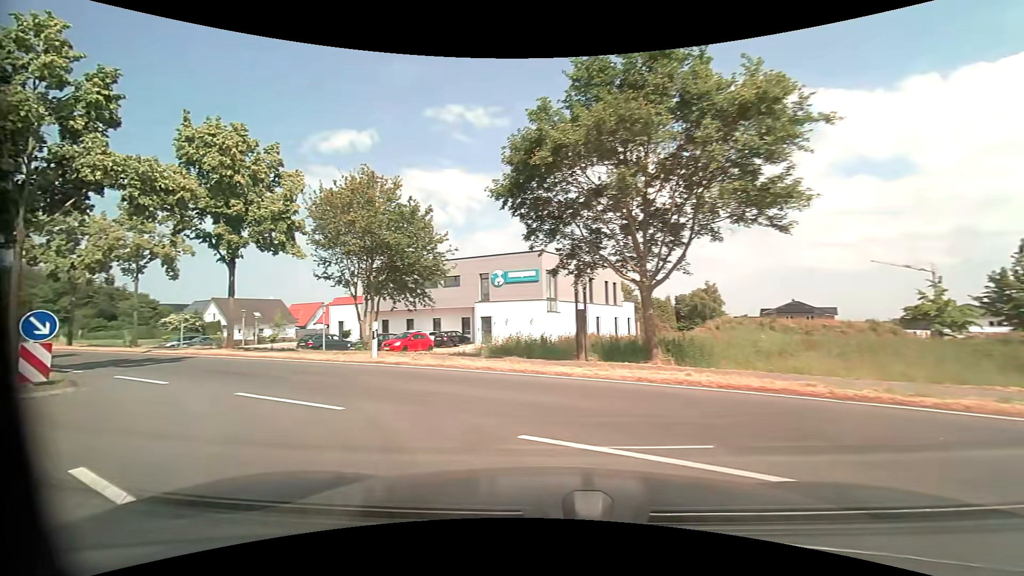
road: residential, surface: asphalt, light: Day
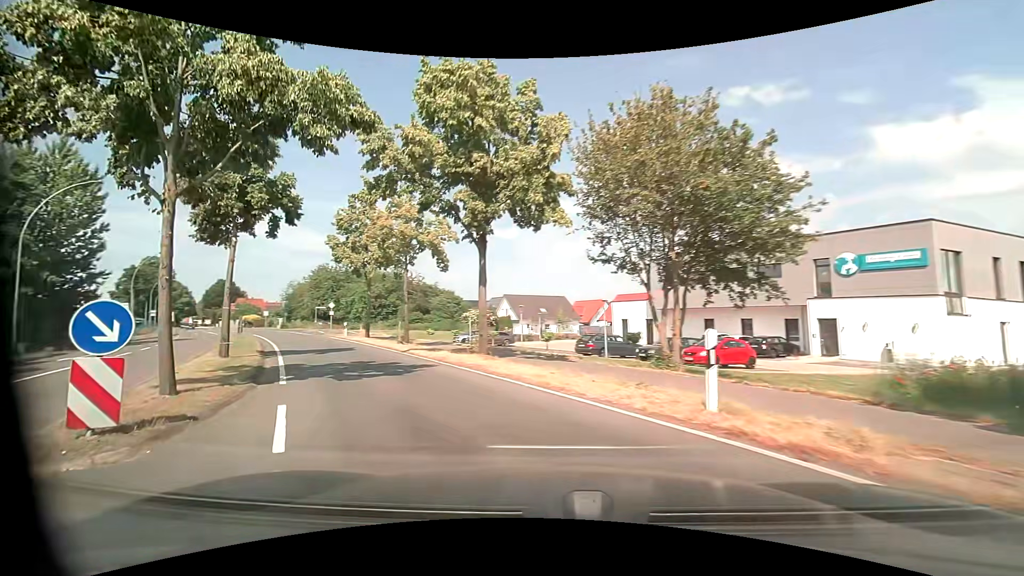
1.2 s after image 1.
(-2.2, +8.0) m; -30°
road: primary
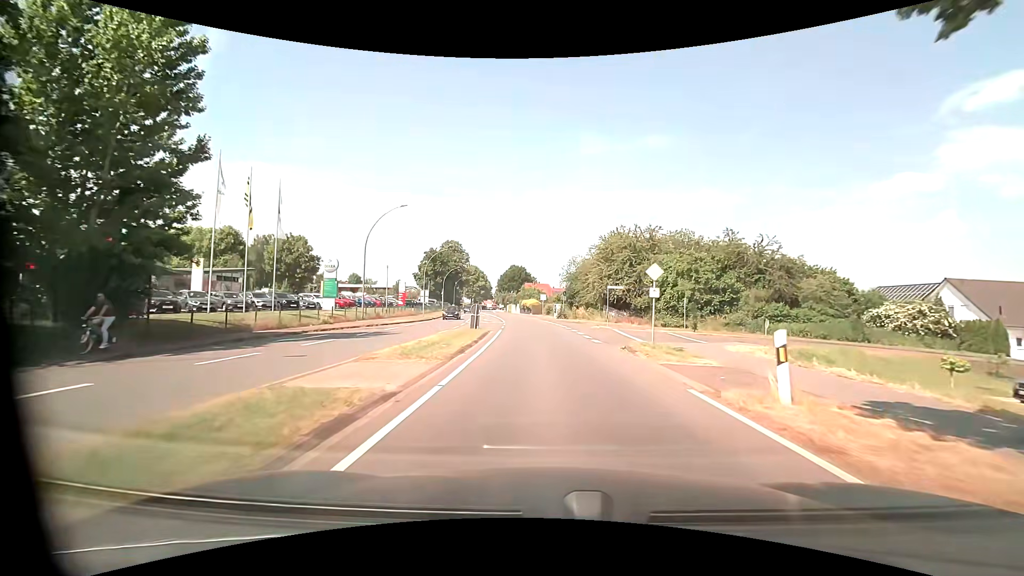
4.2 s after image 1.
(-12.7, +27.5) m; -33°
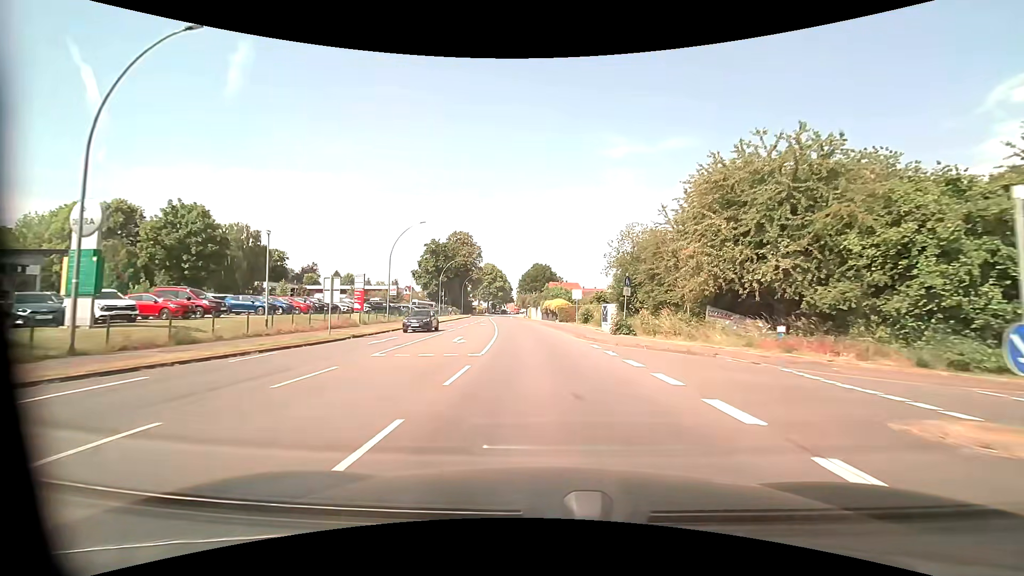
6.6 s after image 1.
(-0.7, +29.0) m; -3°
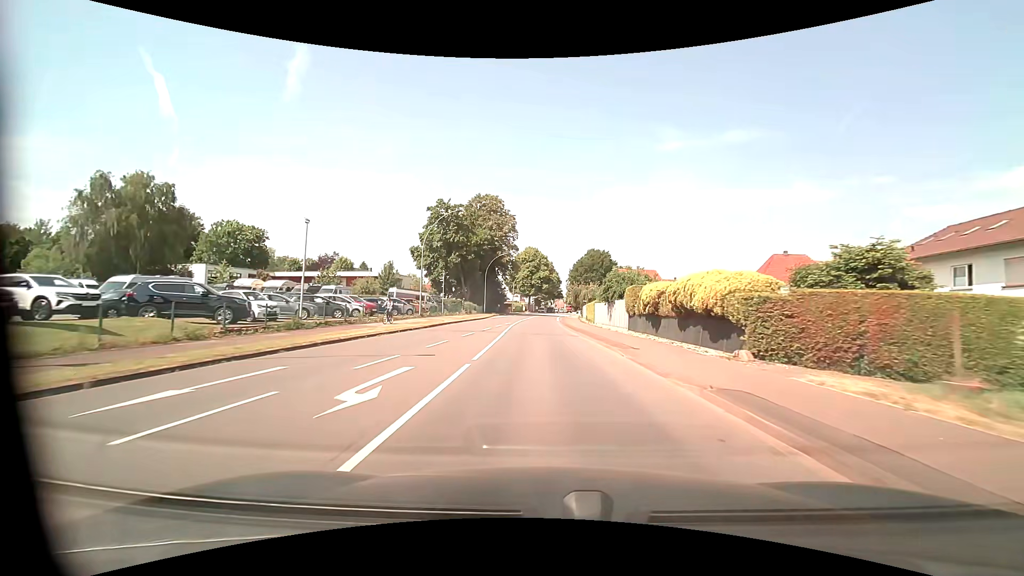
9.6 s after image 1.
(-2.2, +41.5) m; -5°
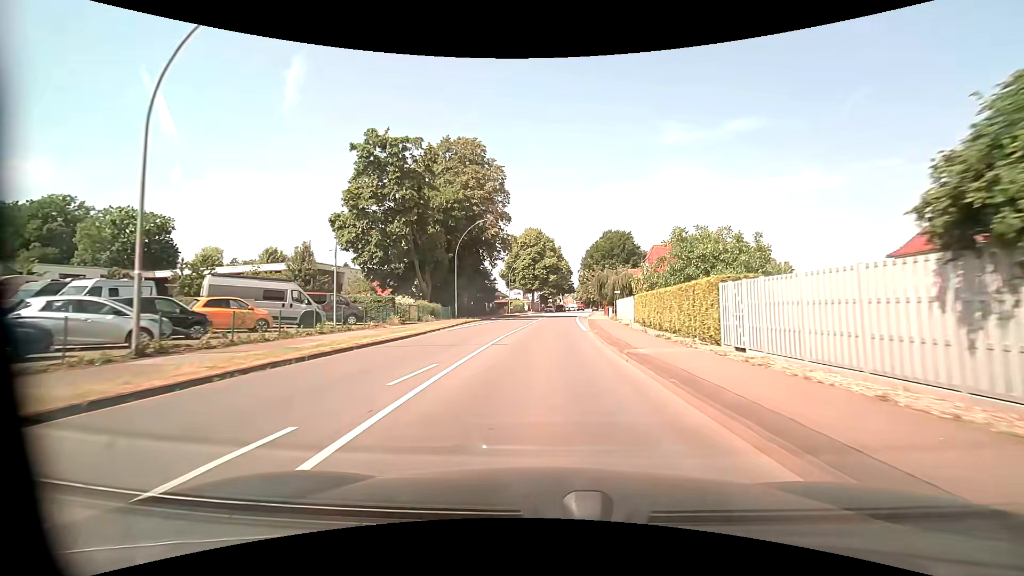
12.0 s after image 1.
(-0.3, +32.5) m; -1°
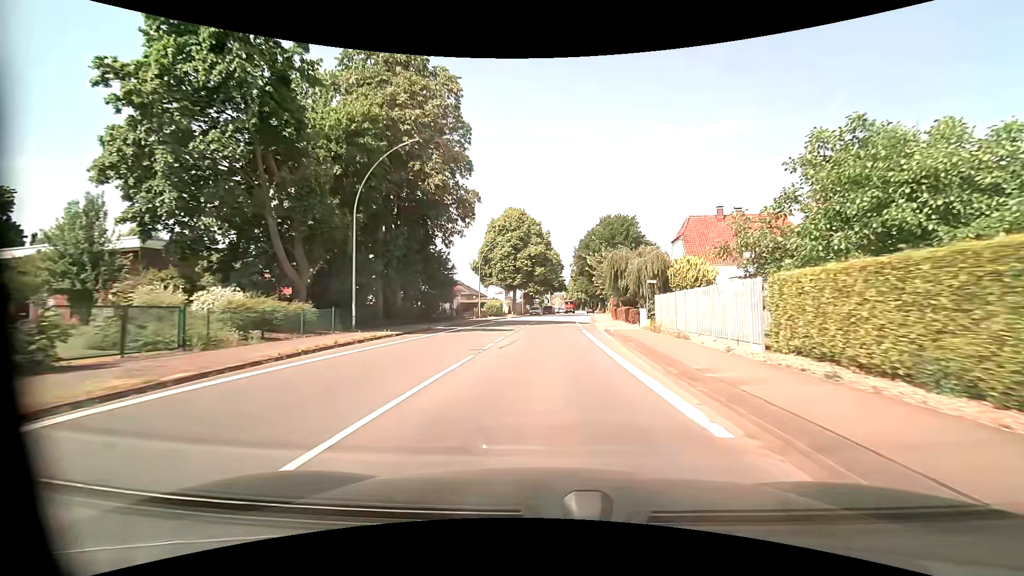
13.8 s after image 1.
(+0.2, +24.2) m; +1°
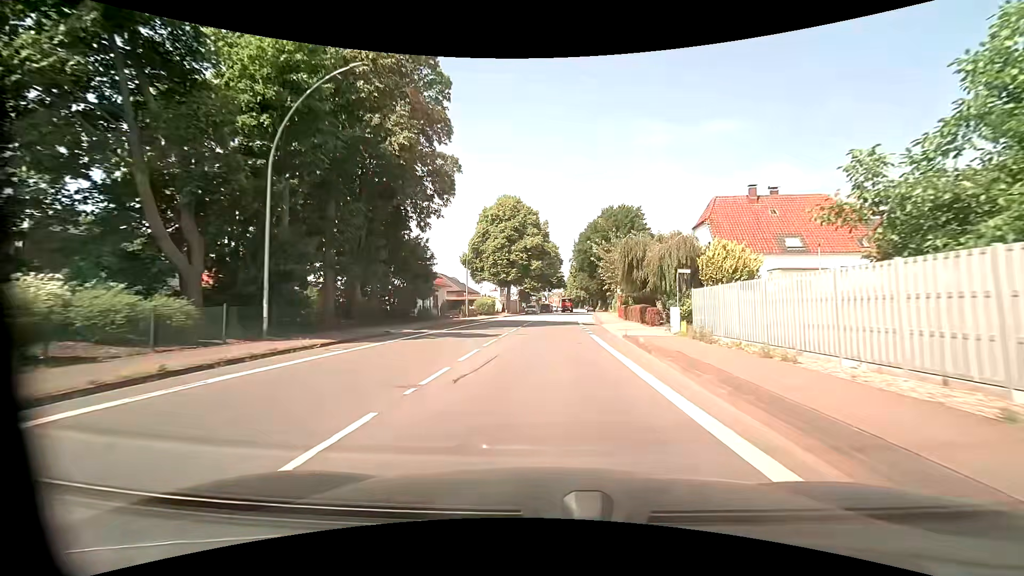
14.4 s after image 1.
(0.0, +8.1) m; 0°
